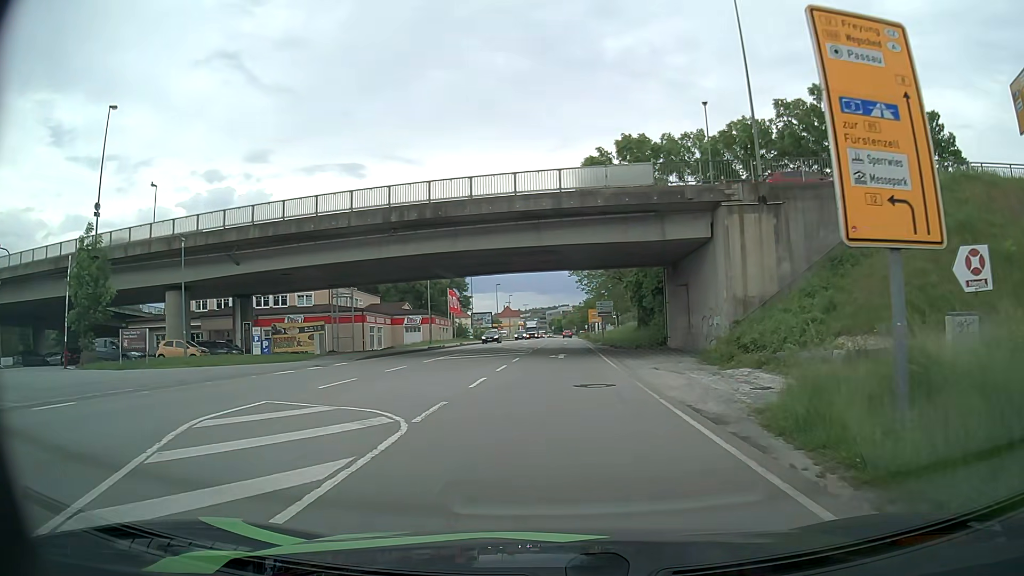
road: primary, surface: asphalt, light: Day
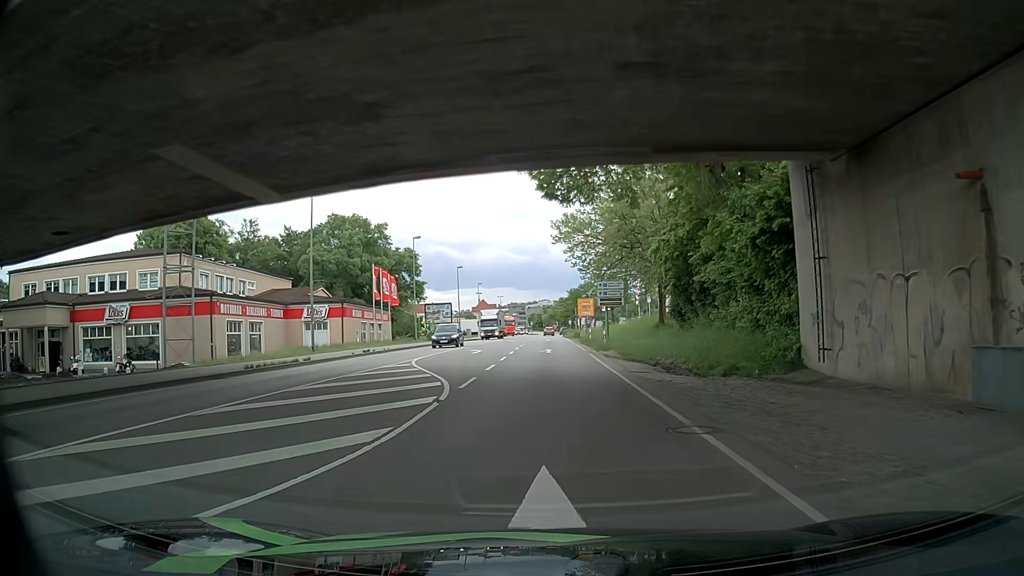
(+0.5, +28.4) m; +1°
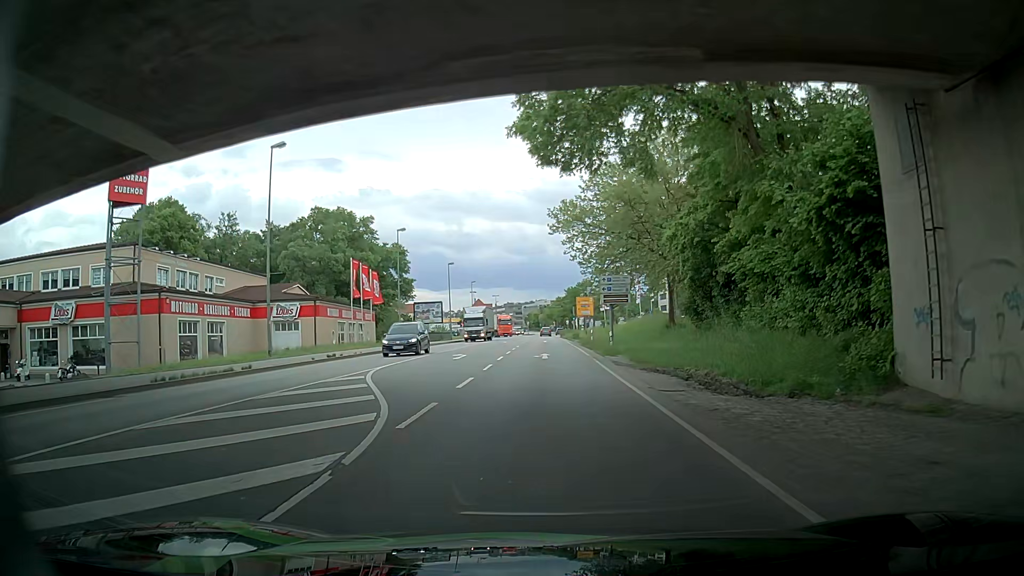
(+0.1, +5.7) m; +2°
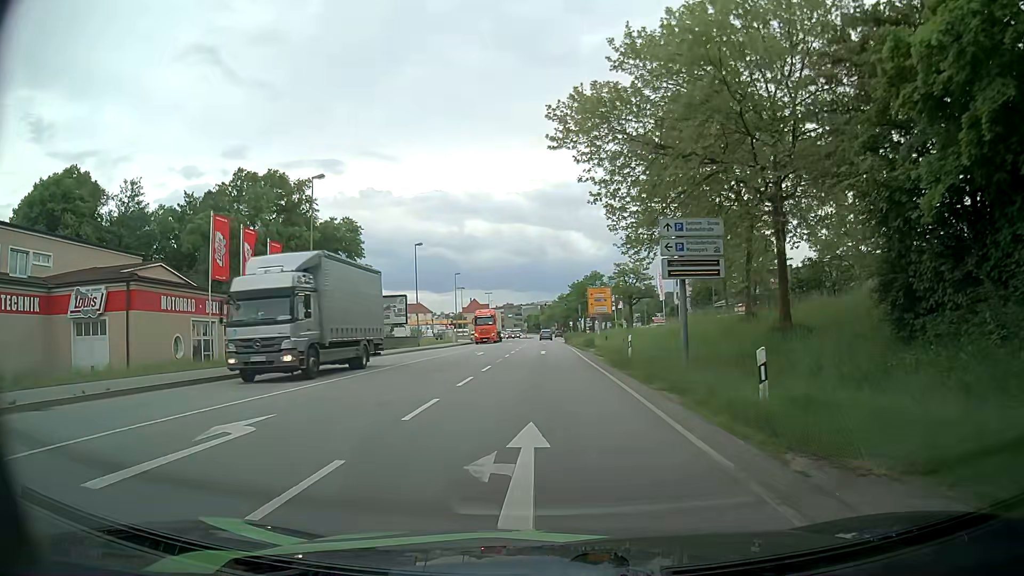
(-0.7, +23.0) m; -1°
(0, +10) (0, +20) (-1, +30) (-1, +40) (-1, +50) (-1, +60) (-1, +70) (-1, +80) (-1, +90) (-2, +100) m
